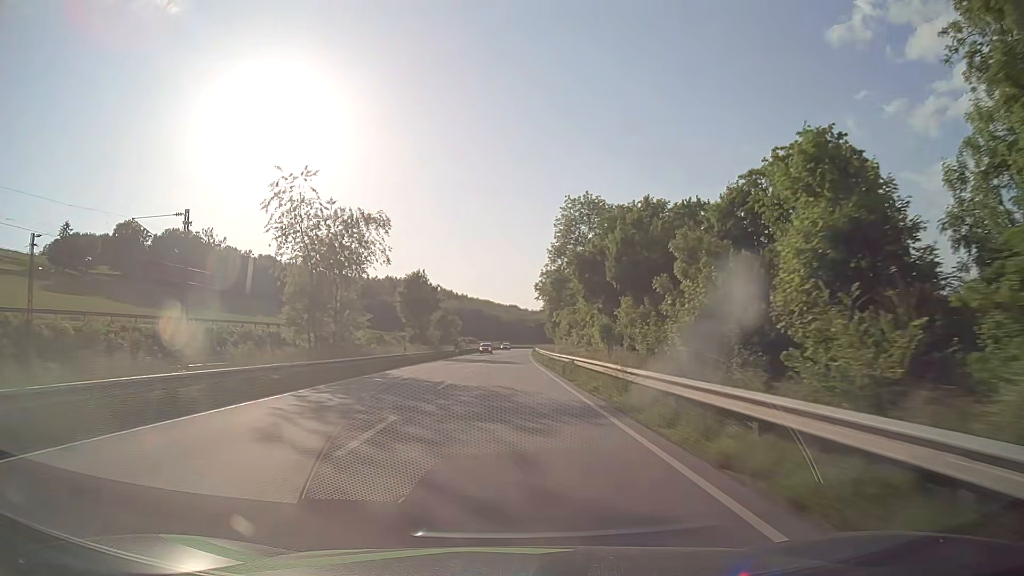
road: primary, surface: asphalt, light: Day
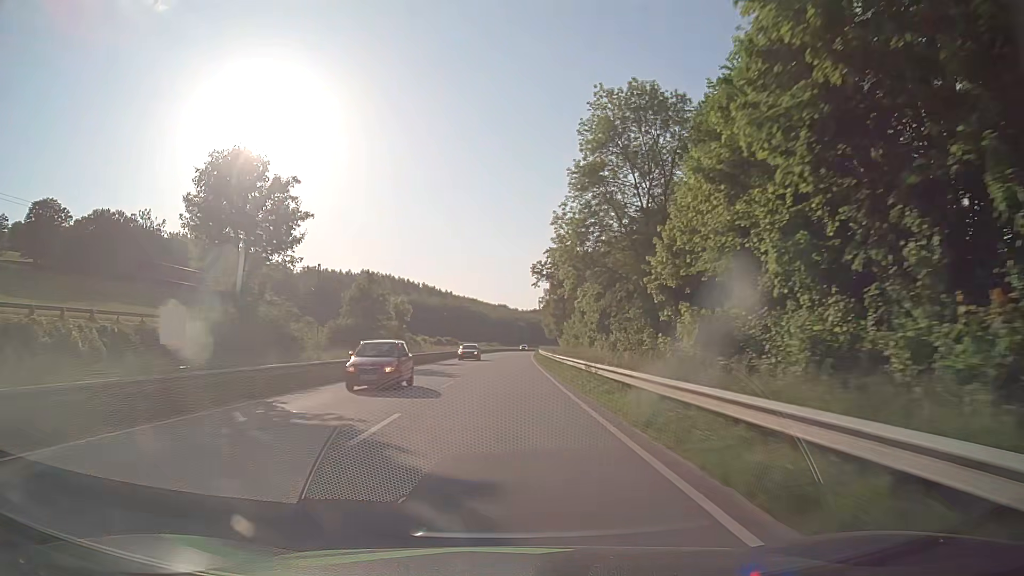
(+0.2, +47.3) m; +1°
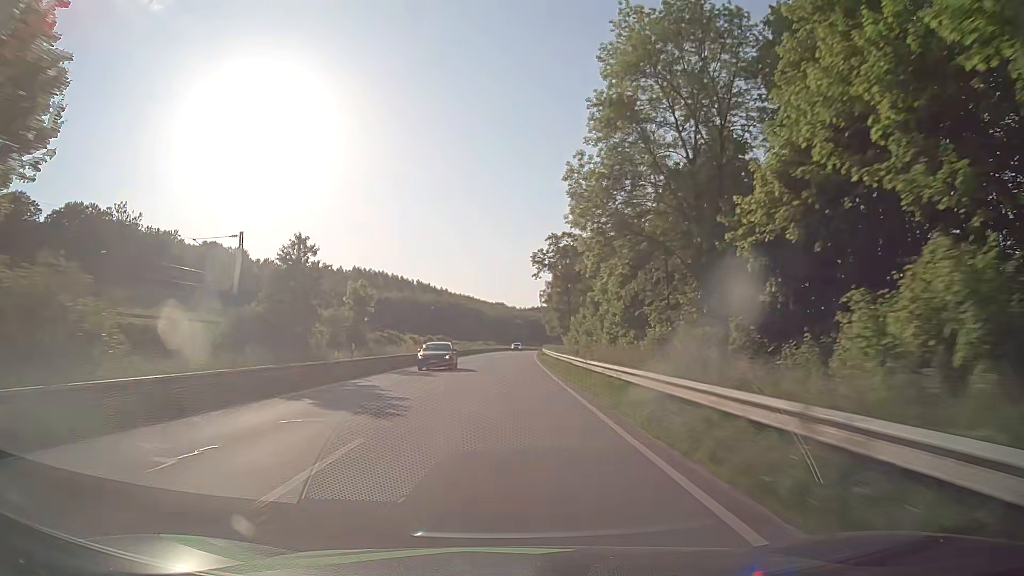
(0.0, +15.8) m; 0°
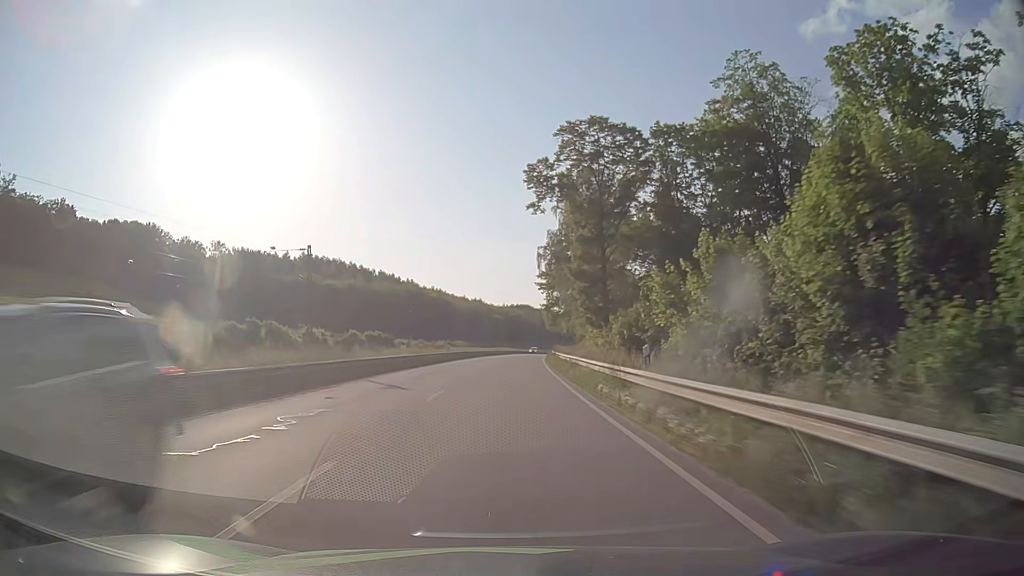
(+0.9, +63.1) m; +2°
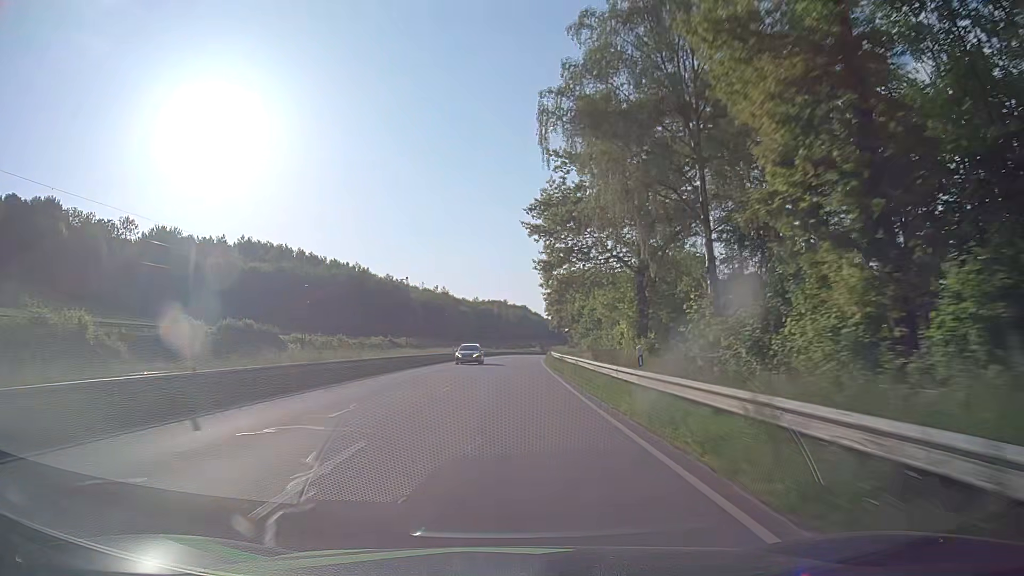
(+0.9, +47.3) m; +2°
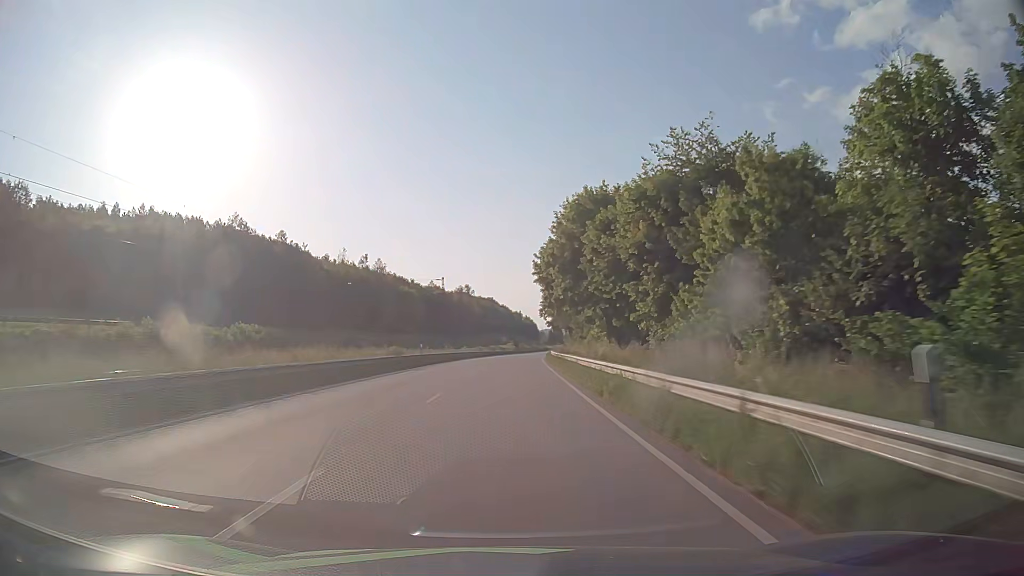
(+1.8, +63.2) m; +3°
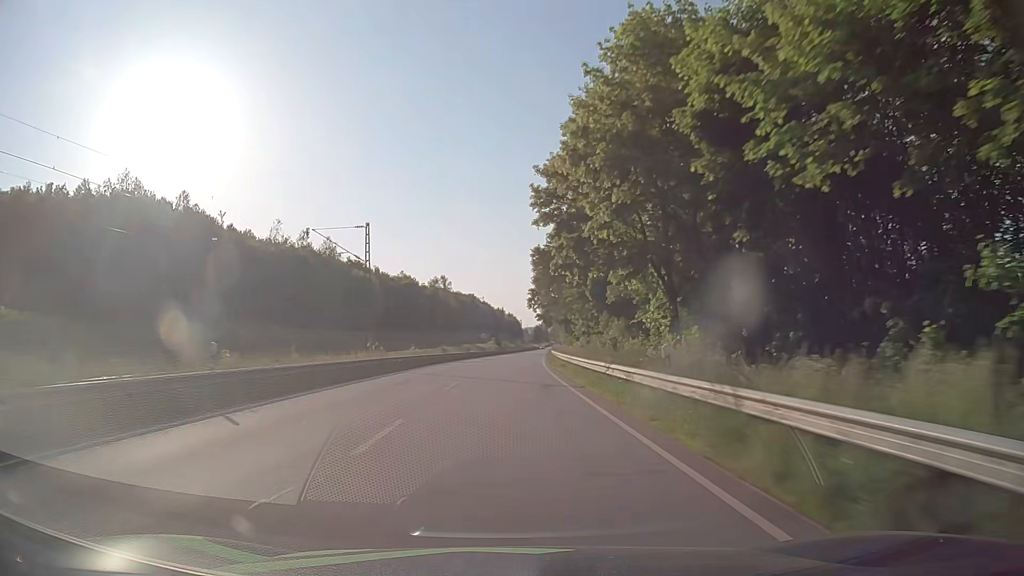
(+0.3, +31.7) m; +1°
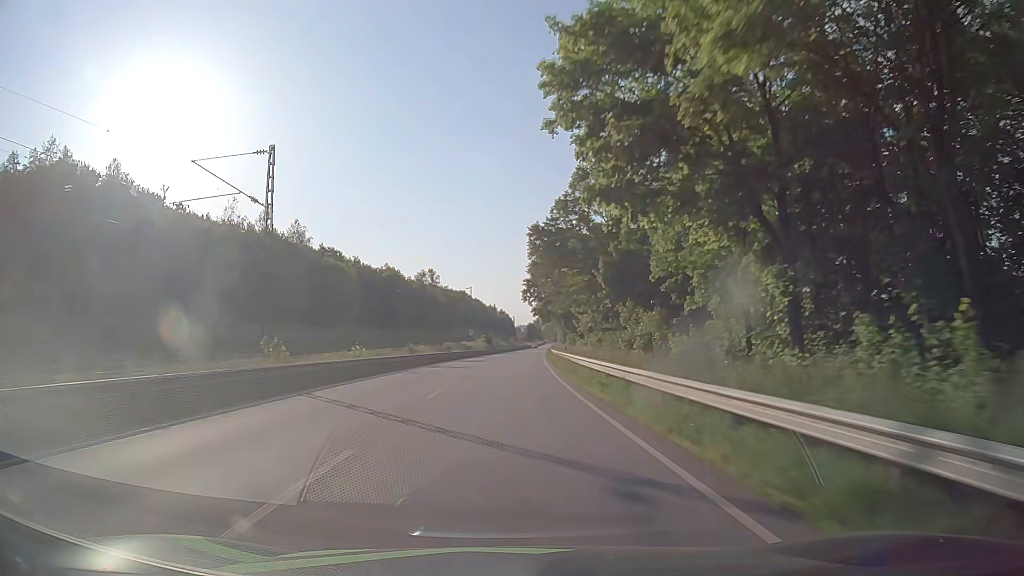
(+0.1, +15.9) m; +1°
(0, +10) (0, +20) (0, +30) (+1, +40) (+1, +50) (+1, +60) (+2, +70) (+3, +80) (+3, +90) (+4, +100) m
